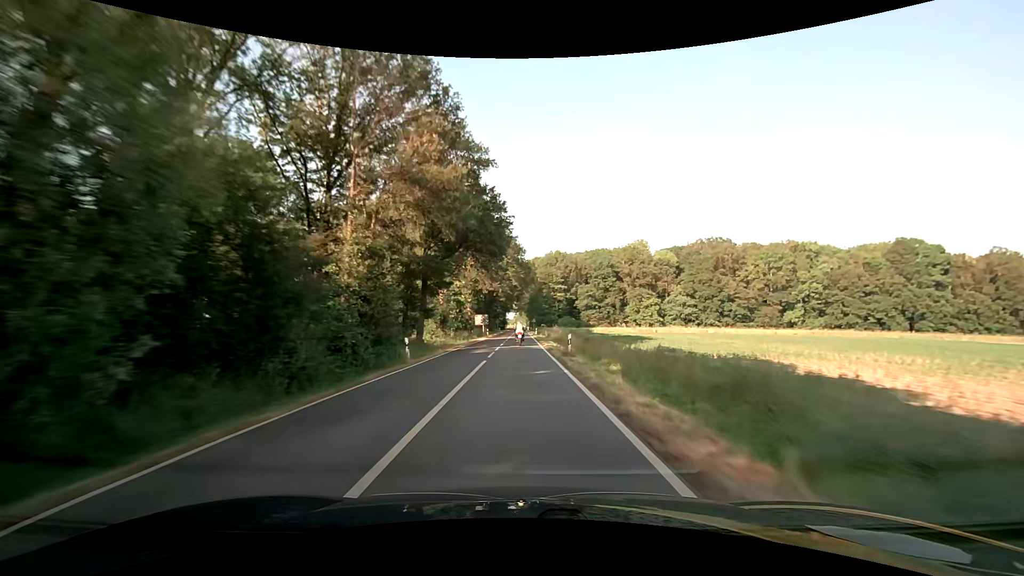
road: secondary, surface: asphalt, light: Day
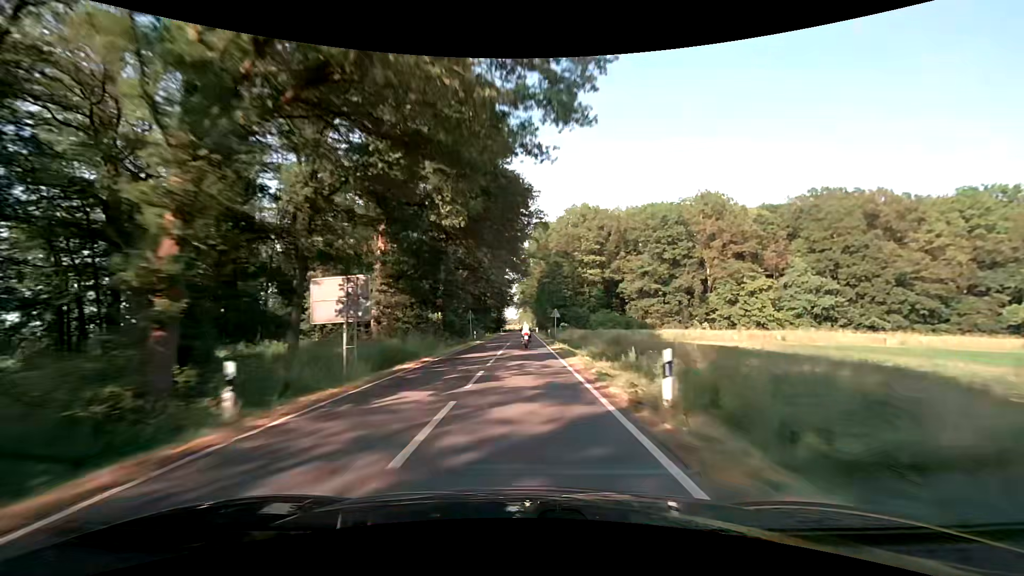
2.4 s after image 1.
(-0.4, +63.9) m; 0°
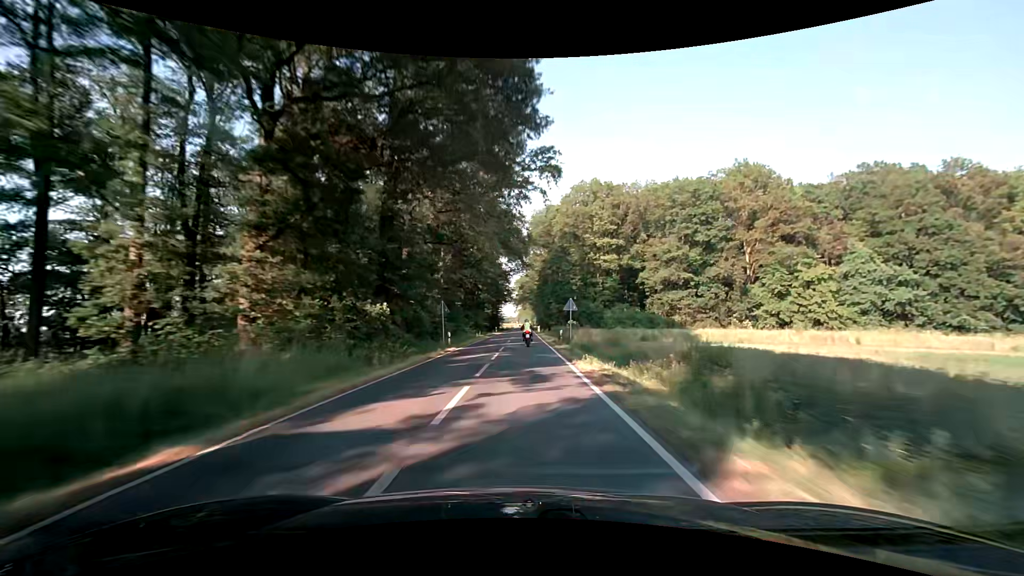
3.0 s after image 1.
(0.0, +16.0) m; 0°
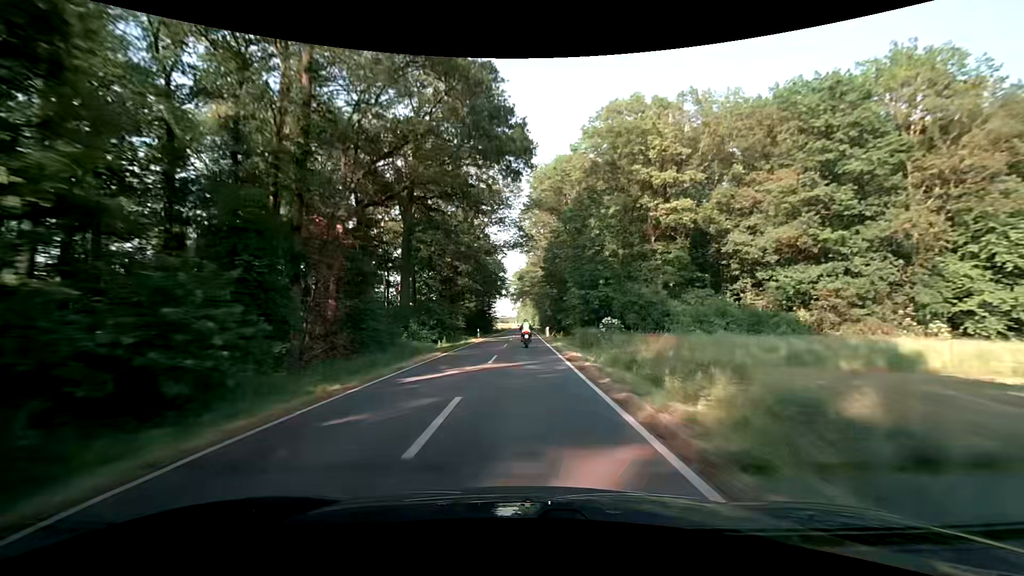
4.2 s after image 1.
(0.0, +31.4) m; 0°
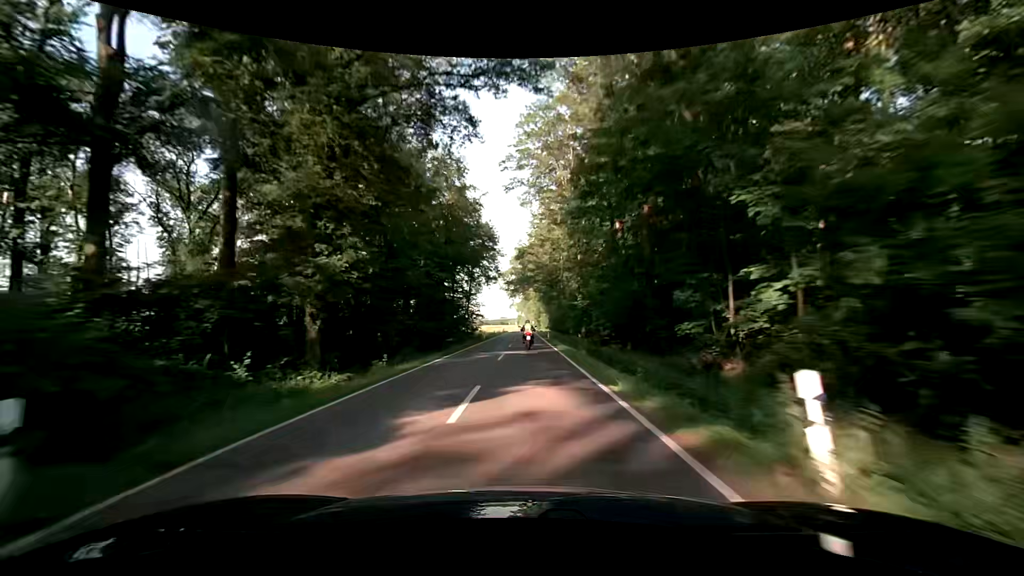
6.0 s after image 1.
(0.0, +46.2) m; 0°
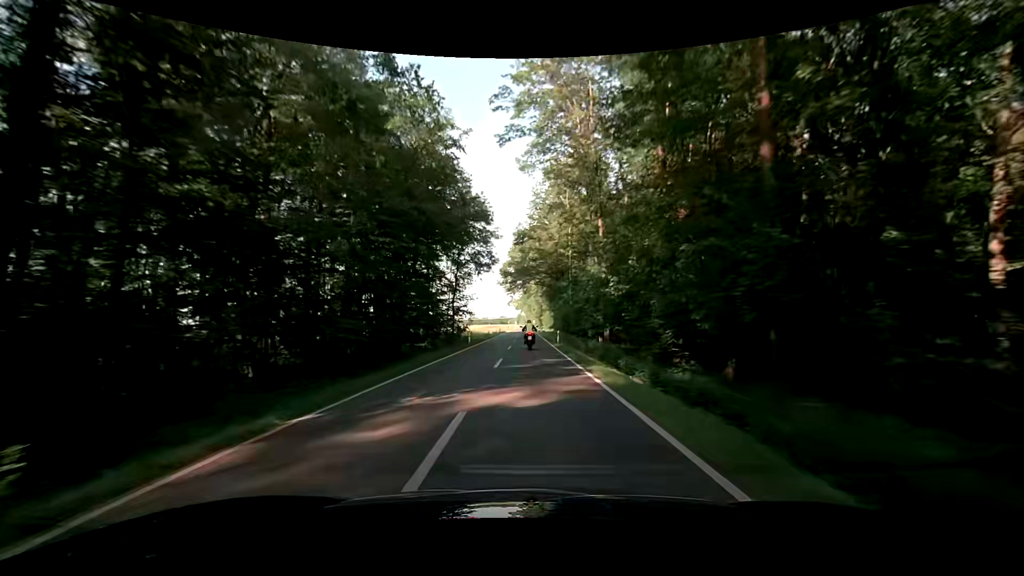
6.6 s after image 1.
(0.0, +15.2) m; 0°
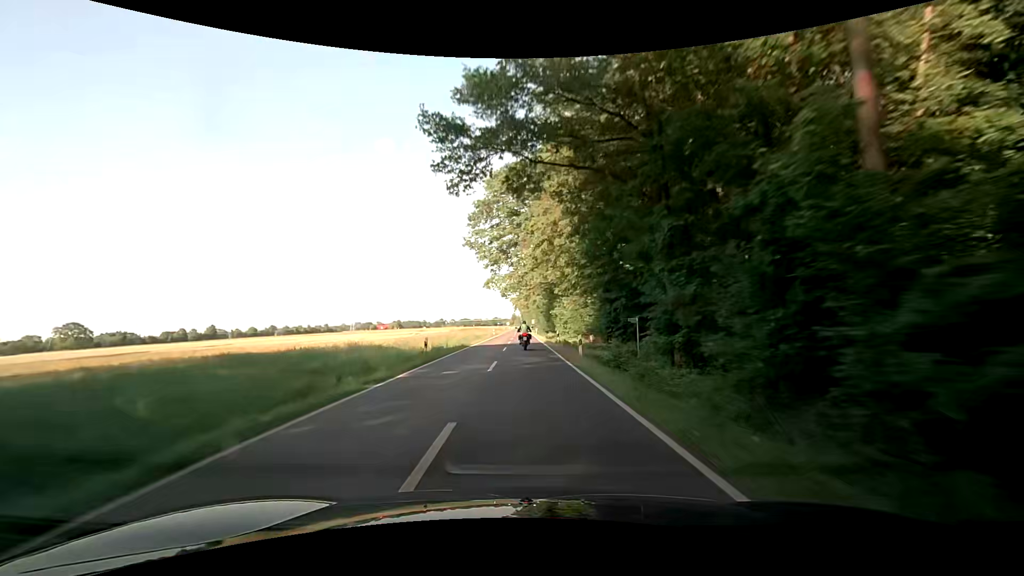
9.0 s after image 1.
(+0.2, +60.8) m; 0°
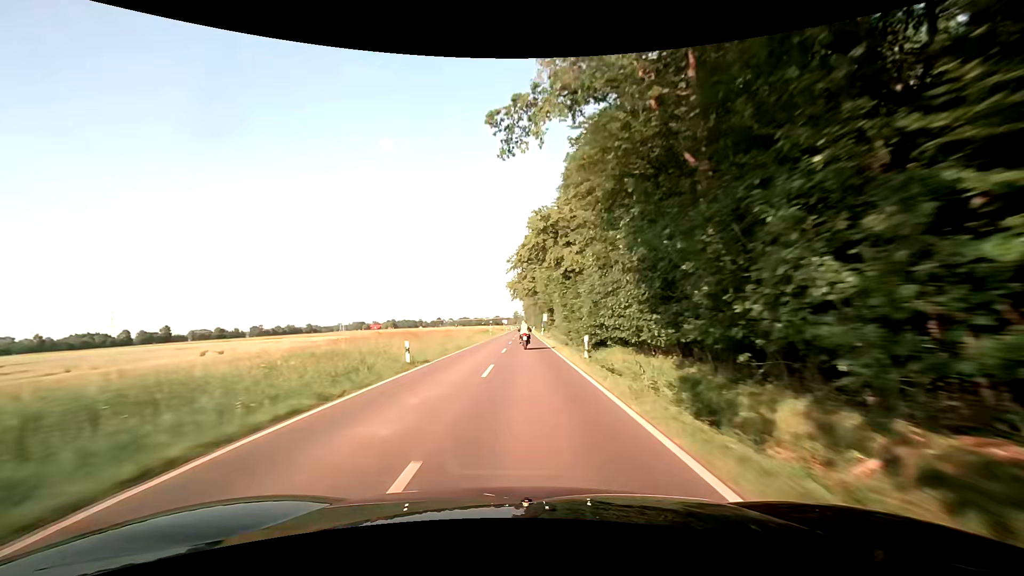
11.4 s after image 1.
(+0.1, +62.1) m; 0°
(0, +10) (0, +20) (0, +30) (0, +40) (0, +50) (0, +60) (0, +70) (0, +80) (0, +90) (0, +100) m
